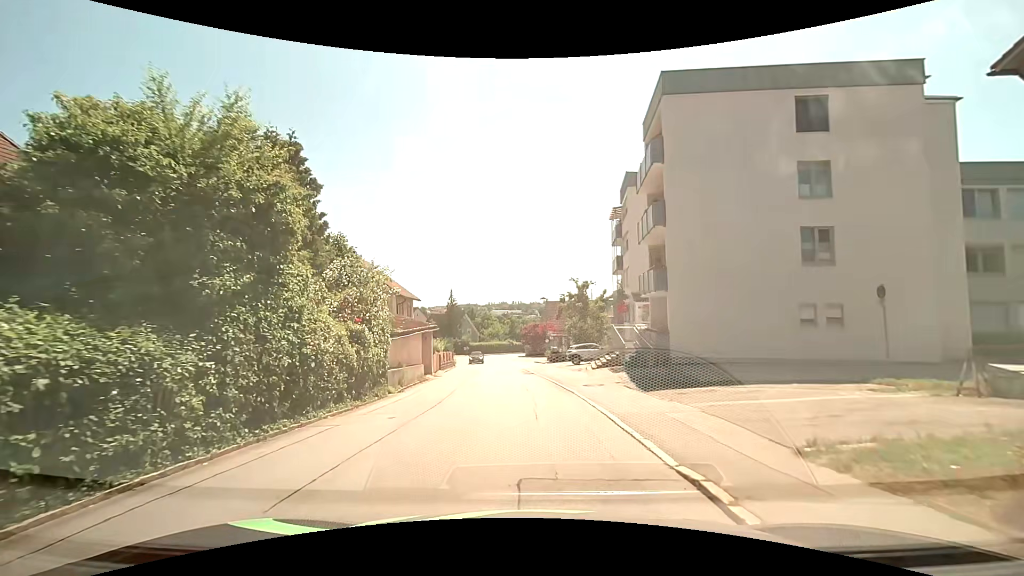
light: Day
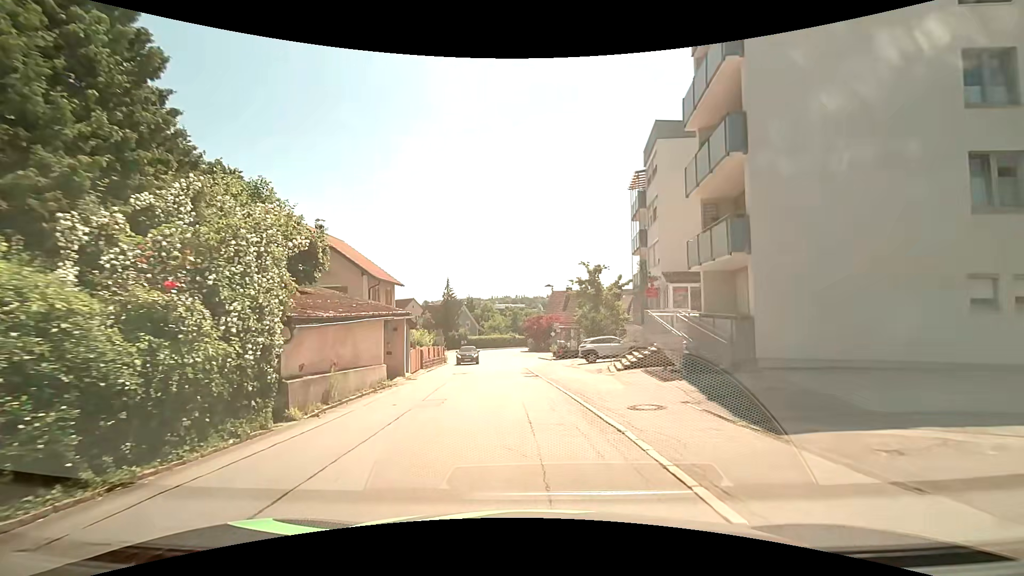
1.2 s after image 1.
(0.0, +7.7) m; +1°
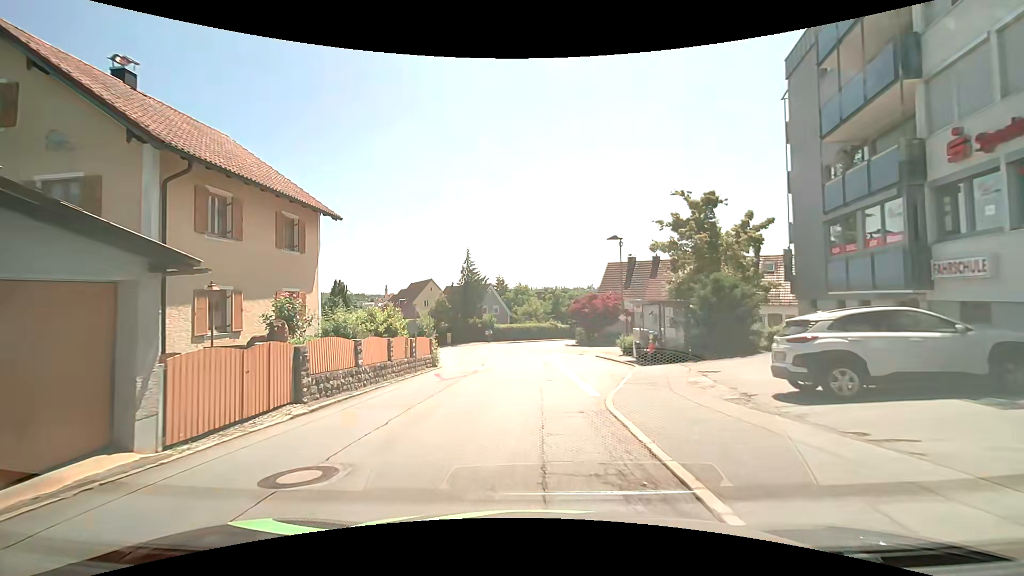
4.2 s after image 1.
(-1.0, +21.2) m; -5°
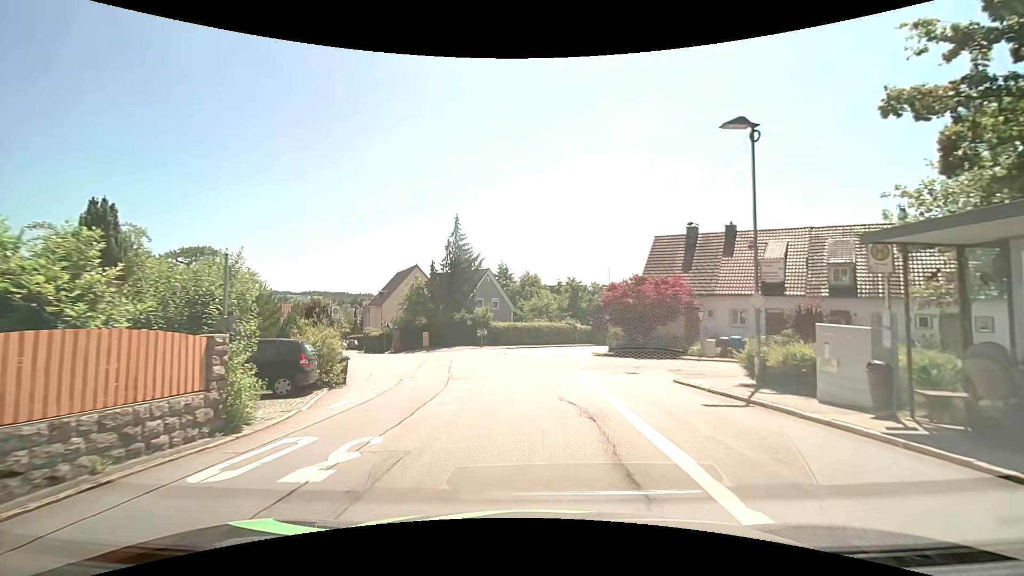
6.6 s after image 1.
(-0.2, +18.3) m; -1°
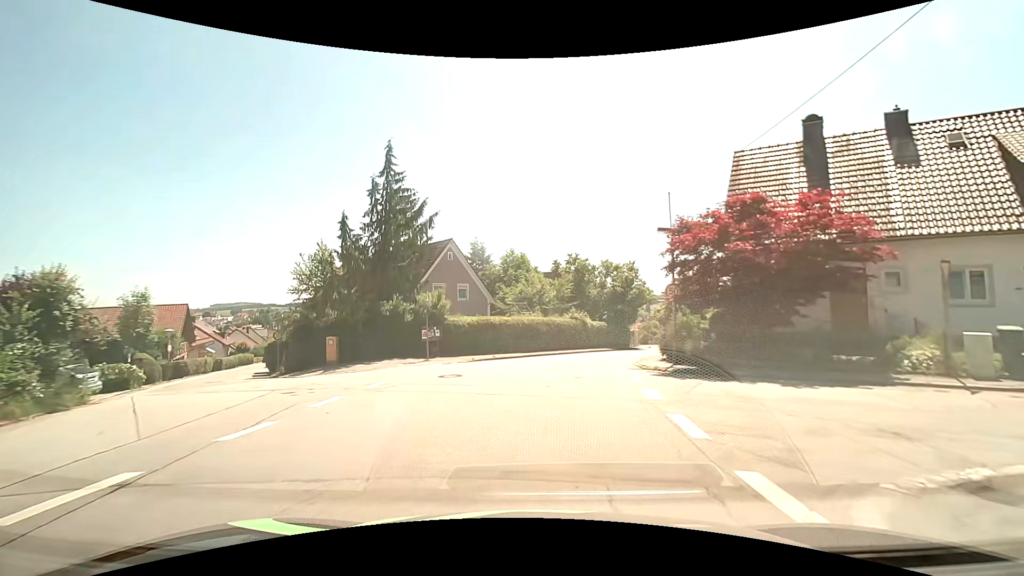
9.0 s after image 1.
(+0.2, +18.9) m; +1°
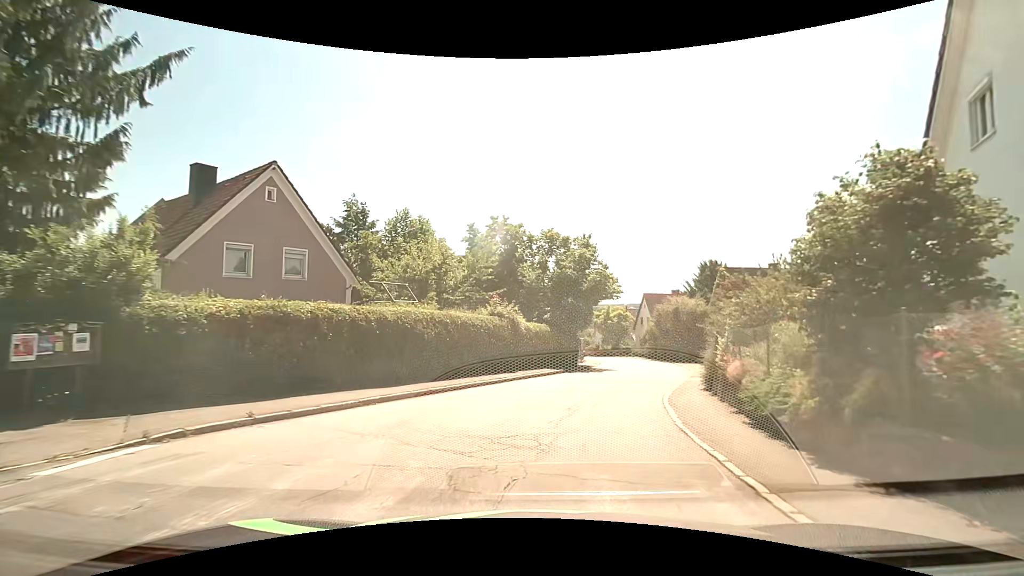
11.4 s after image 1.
(+1.1, +16.4) m; +9°
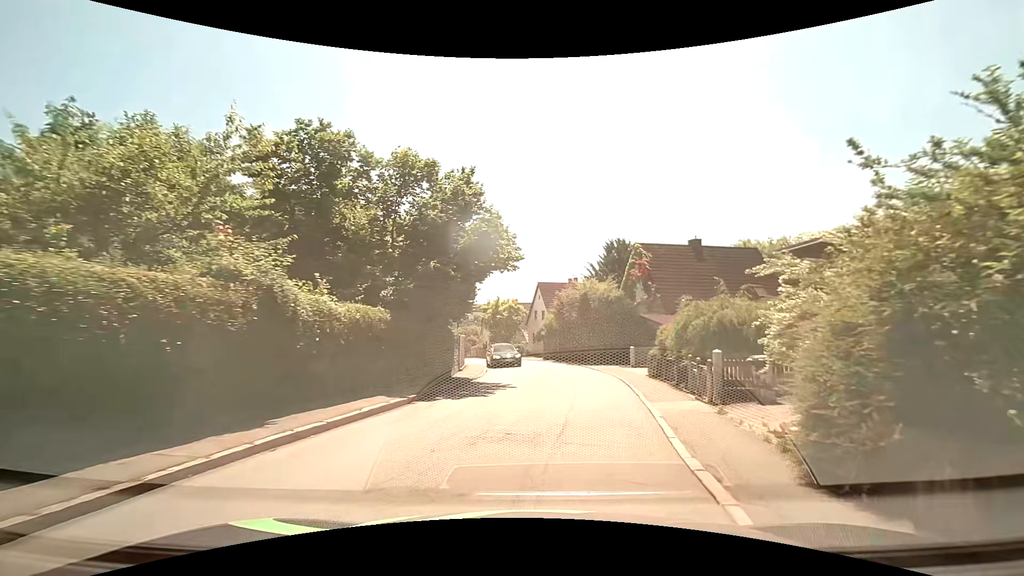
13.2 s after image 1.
(+1.1, +11.5) m; +12°
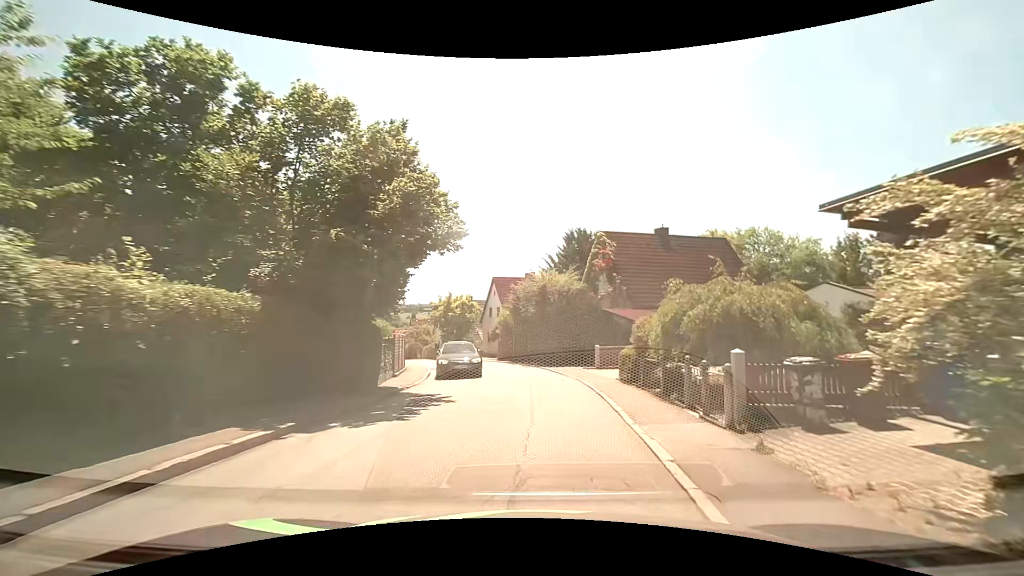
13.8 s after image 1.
(+0.2, +3.8) m; +5°
(0, +10) (0, +20) (-2, +30) (-5, +39) (-9, +48) (-14, +57) (-18, +66) (-22, +75) (-26, +84) (-30, +94) m
